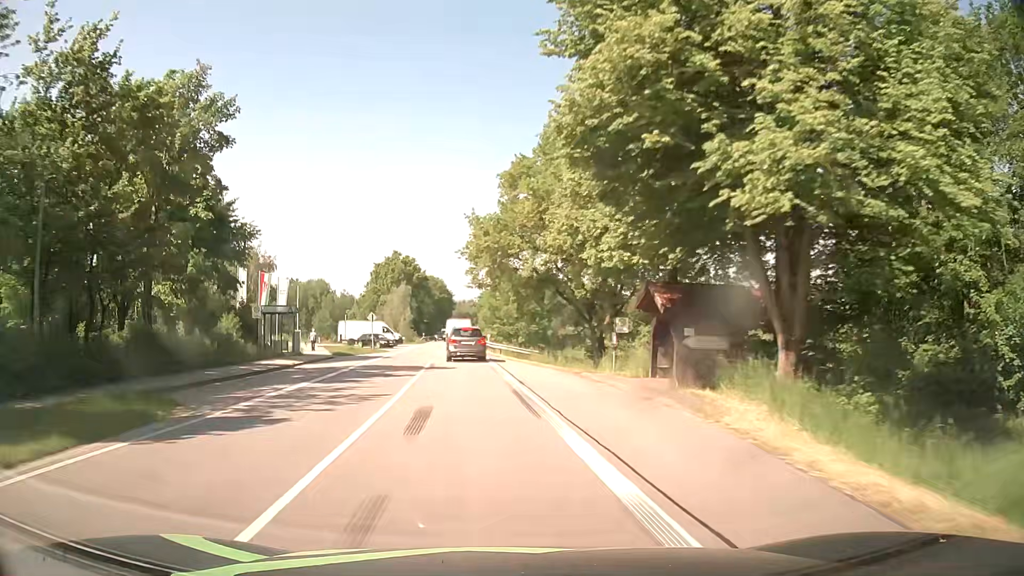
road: secondary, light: Day
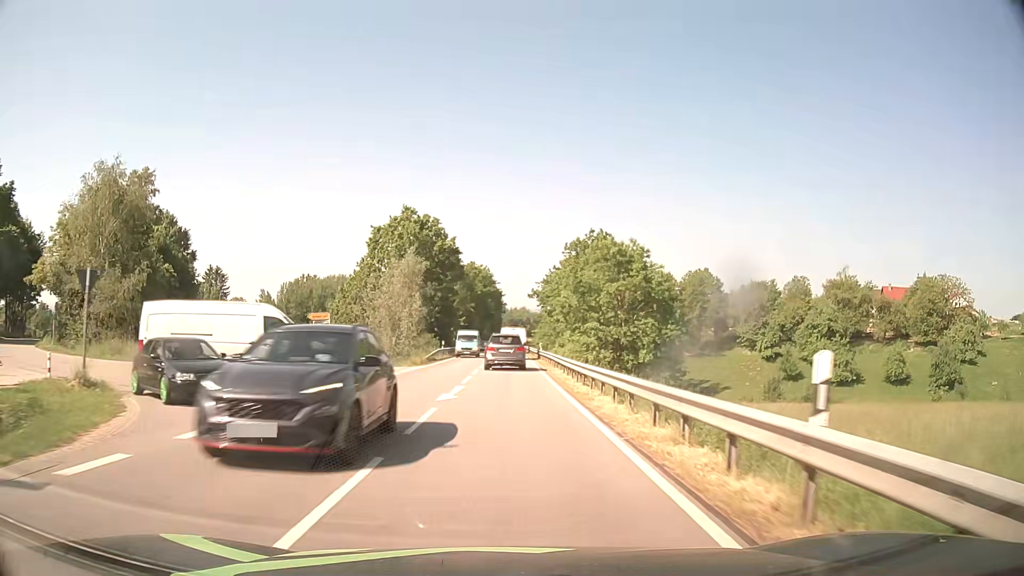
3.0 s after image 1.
(-3.5, +48.5) m; -5°
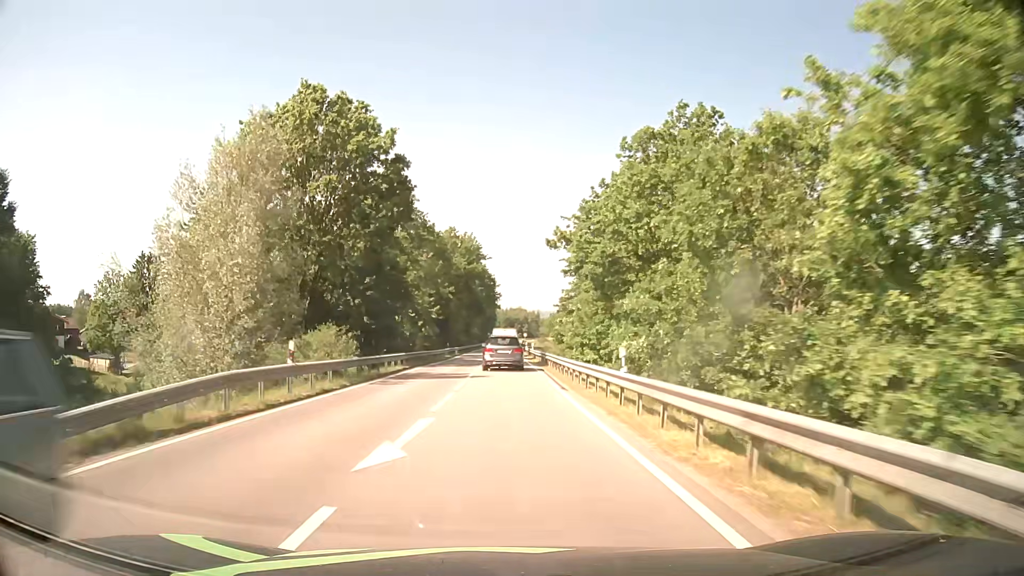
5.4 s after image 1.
(+0.7, +38.5) m; +1°
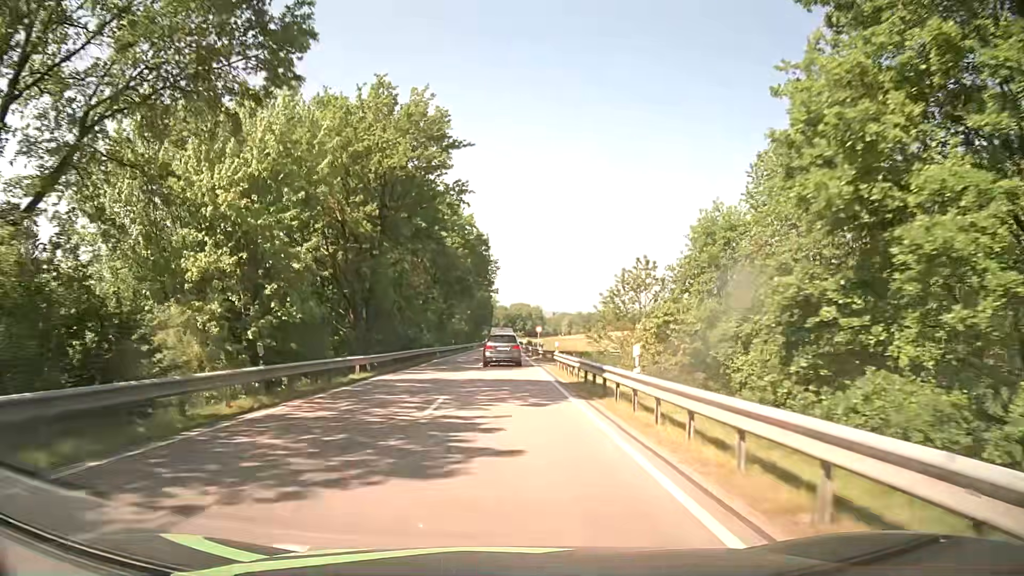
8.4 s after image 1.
(+0.2, +50.0) m; 0°
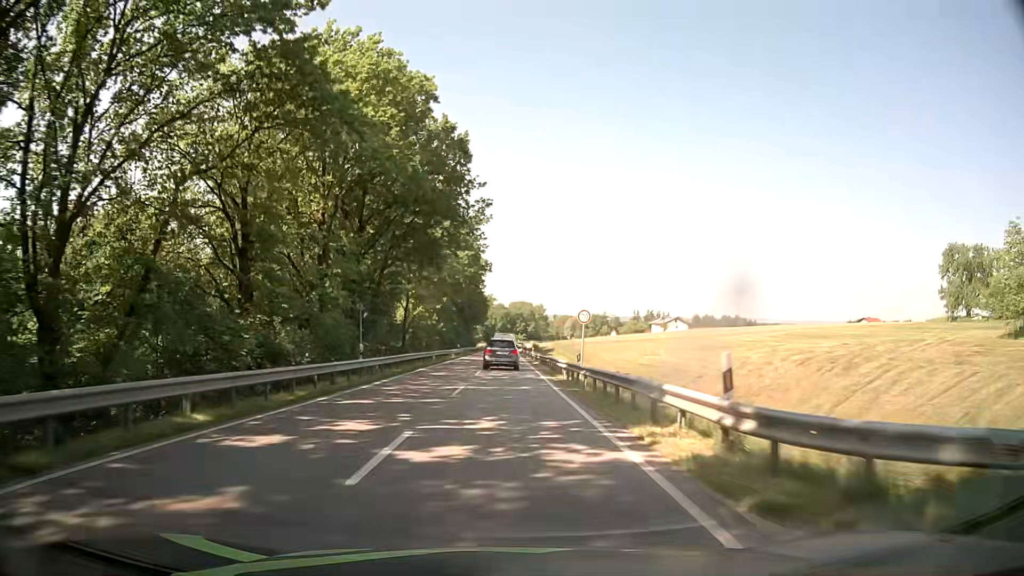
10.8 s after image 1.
(+0.1, +42.1) m; 0°
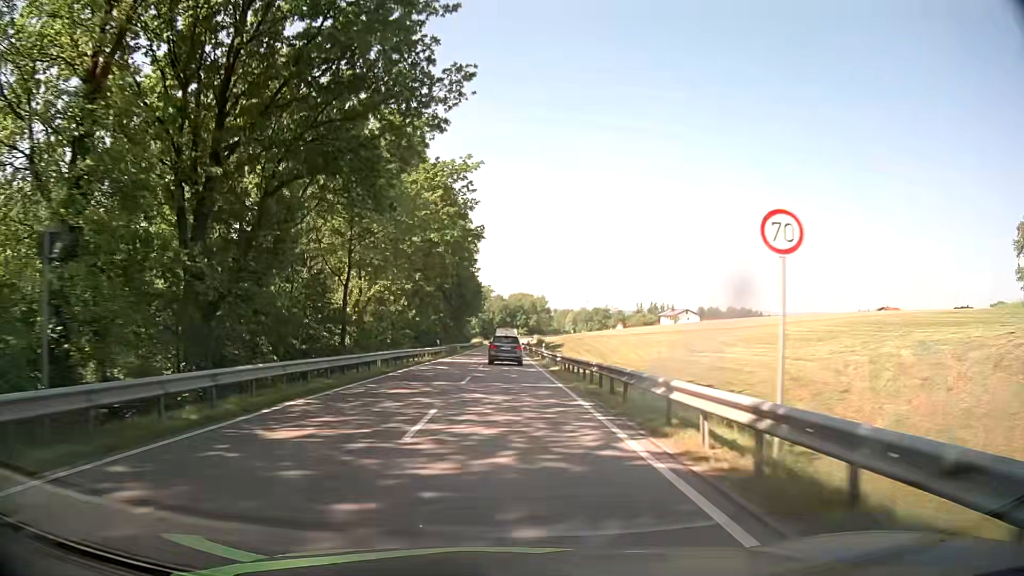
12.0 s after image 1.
(0.0, +21.3) m; 0°
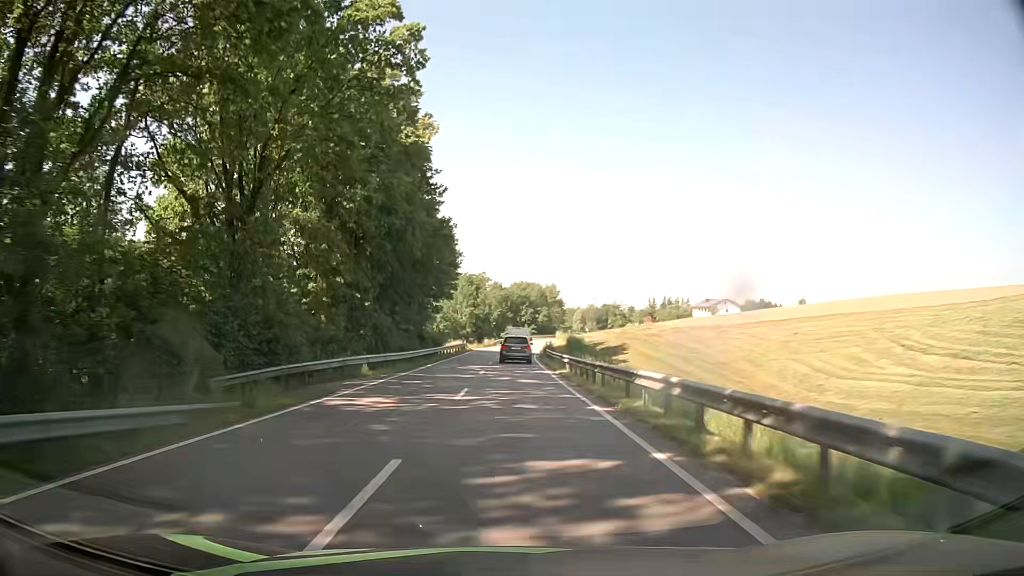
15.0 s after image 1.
(0.0, +53.3) m; 0°
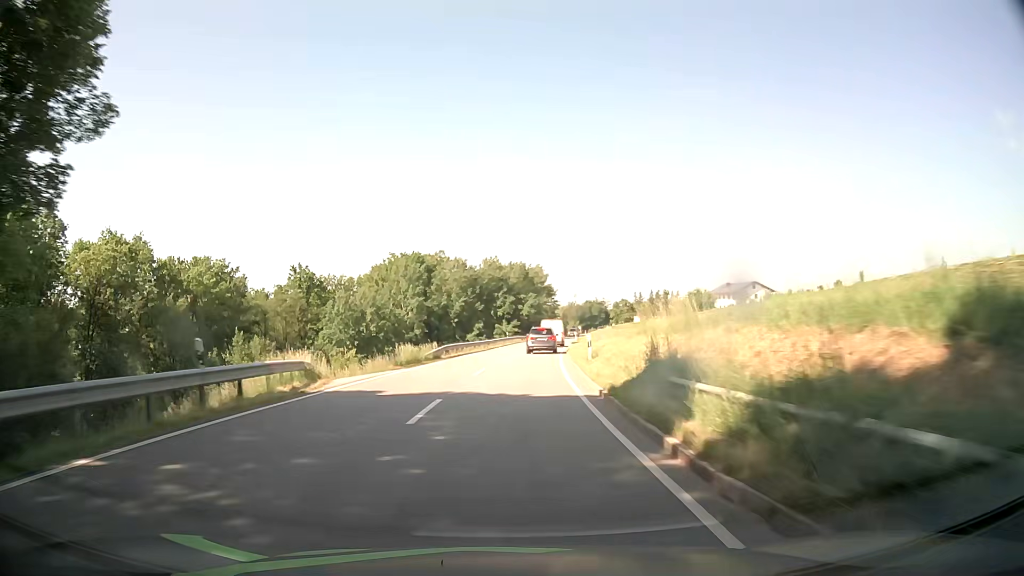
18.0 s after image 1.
(+0.7, +53.5) m; +2°
